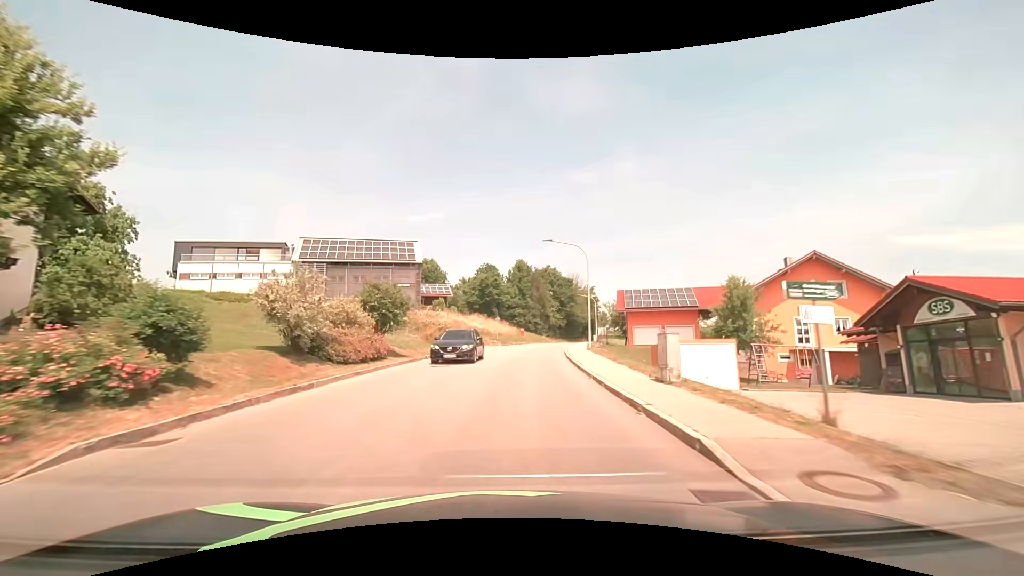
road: tertiary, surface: asphalt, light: Day
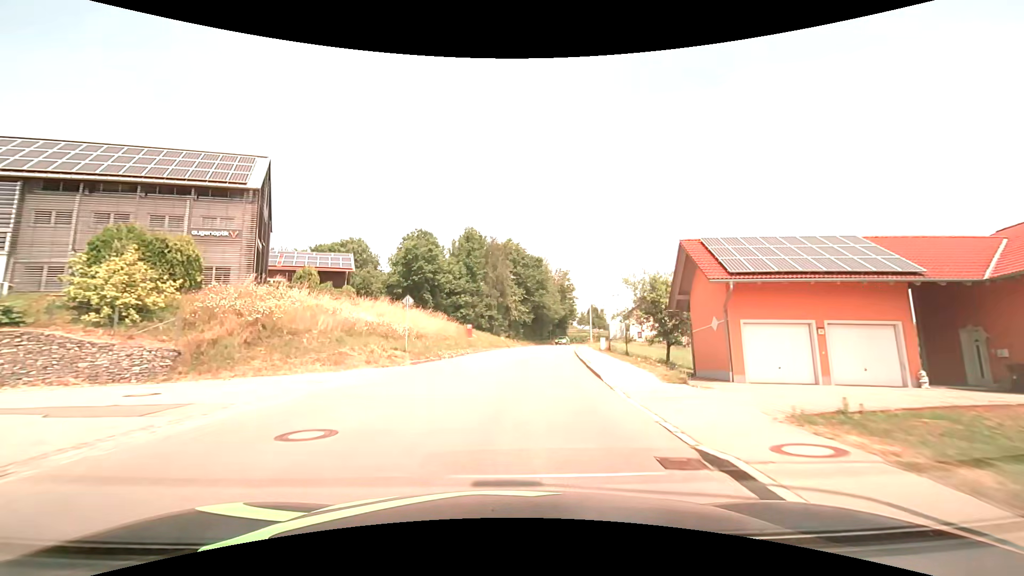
(+1.2, +30.4) m; +5°
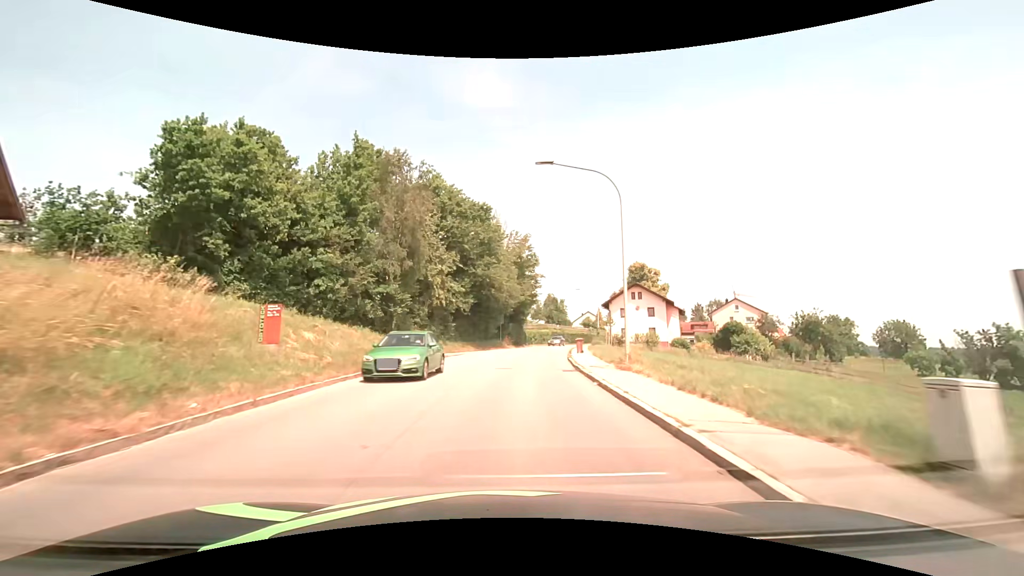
(+1.9, +30.5) m; +6°
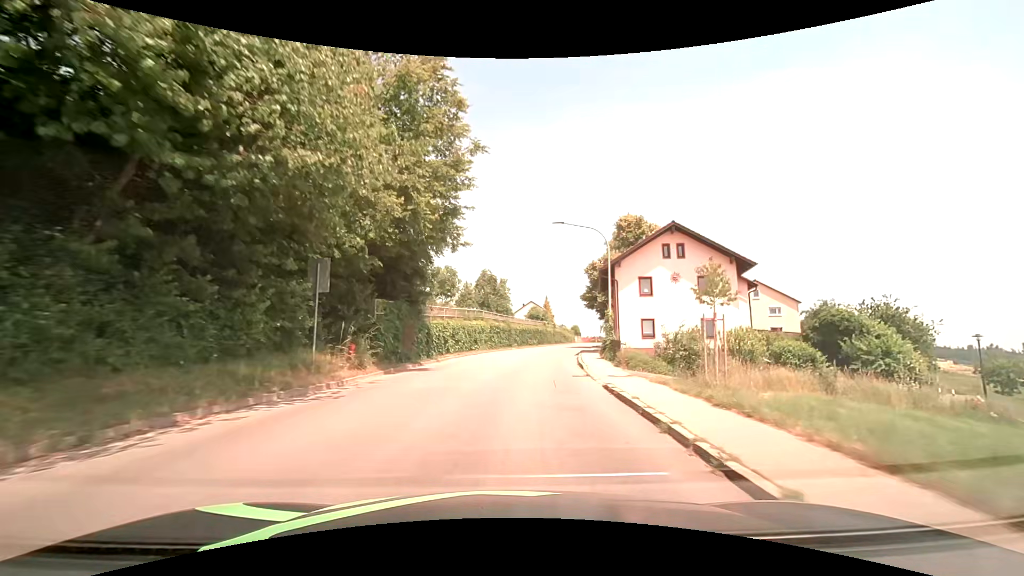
(+2.6, +38.3) m; +8°
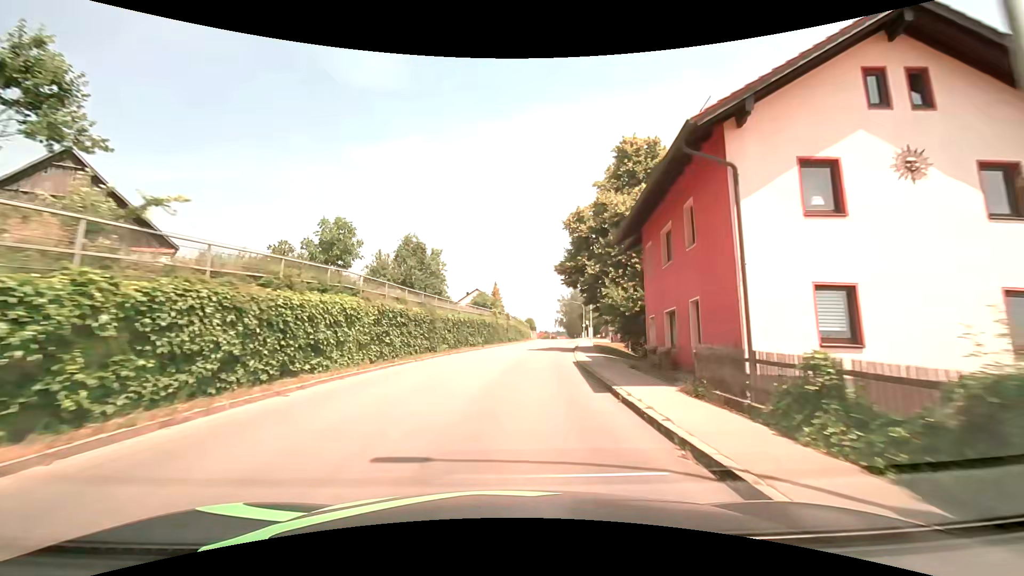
(+1.1, +23.0) m; +6°
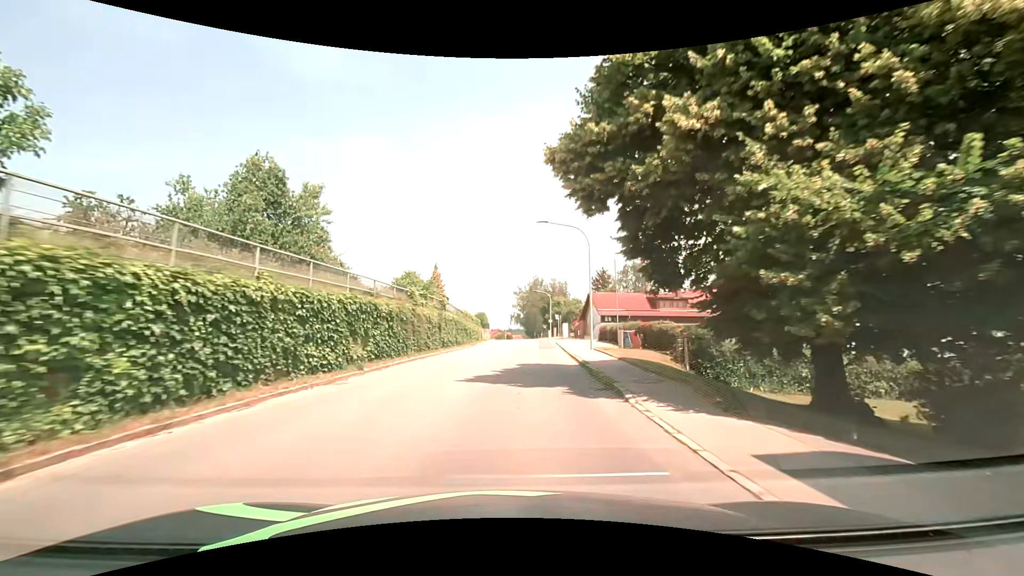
(+1.1, +23.0) m; +6°
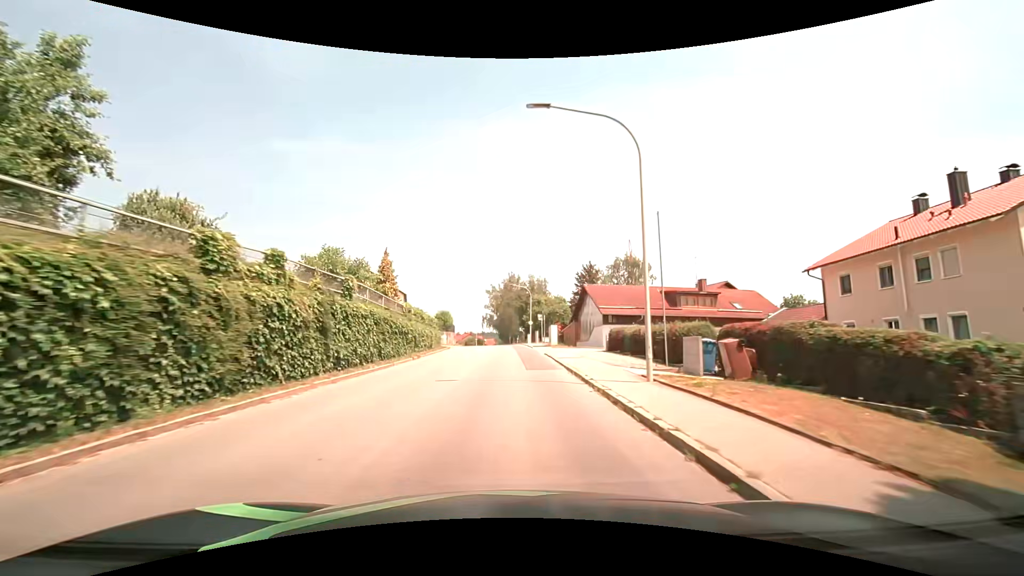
(+0.5, +15.3) m; +4°
